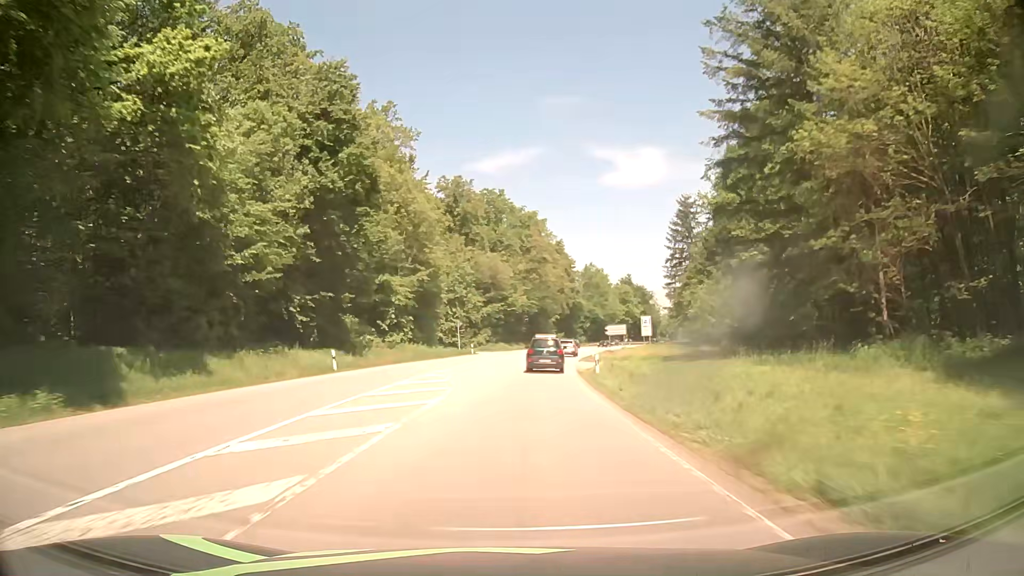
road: secondary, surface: asphalt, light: Day
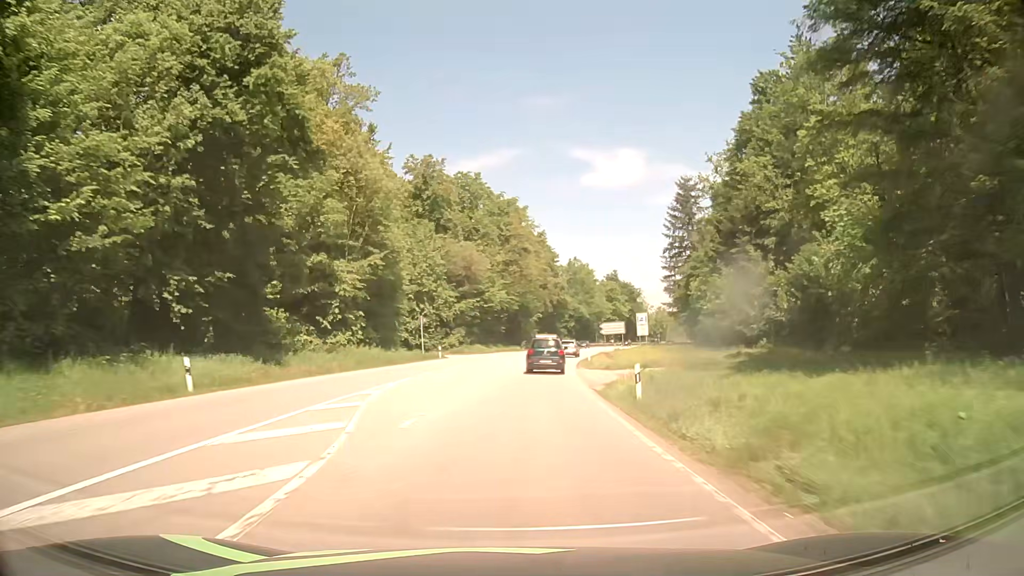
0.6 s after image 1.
(+0.1, +13.1) m; +1°
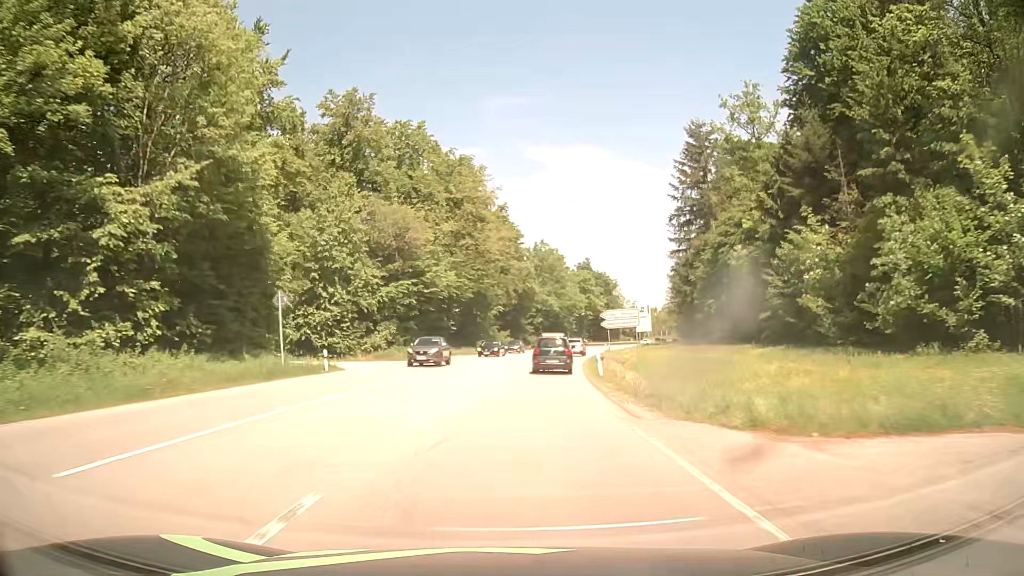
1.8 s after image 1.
(+1.0, +25.7) m; +4°
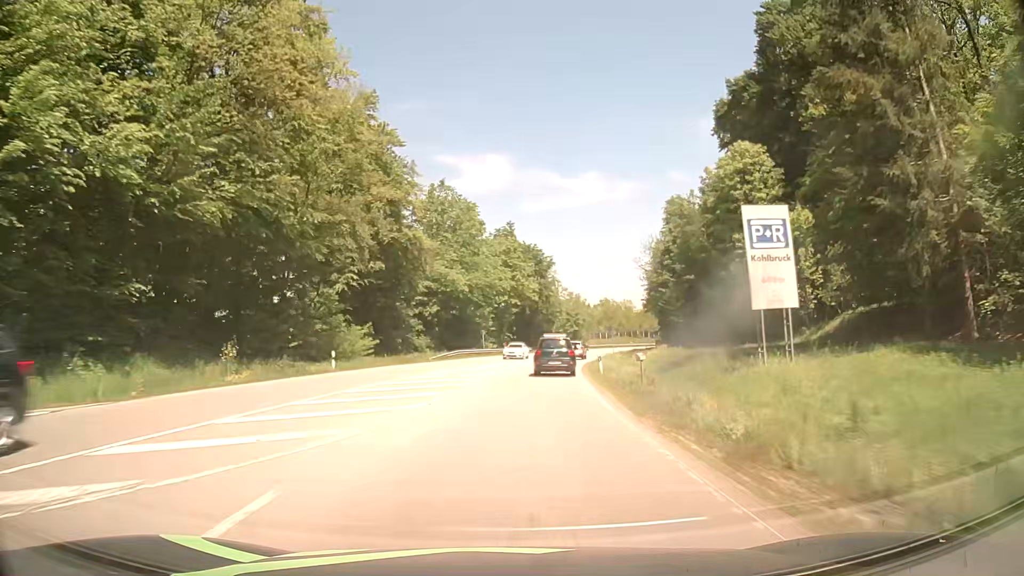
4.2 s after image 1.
(+3.6, +50.2) m; +8°
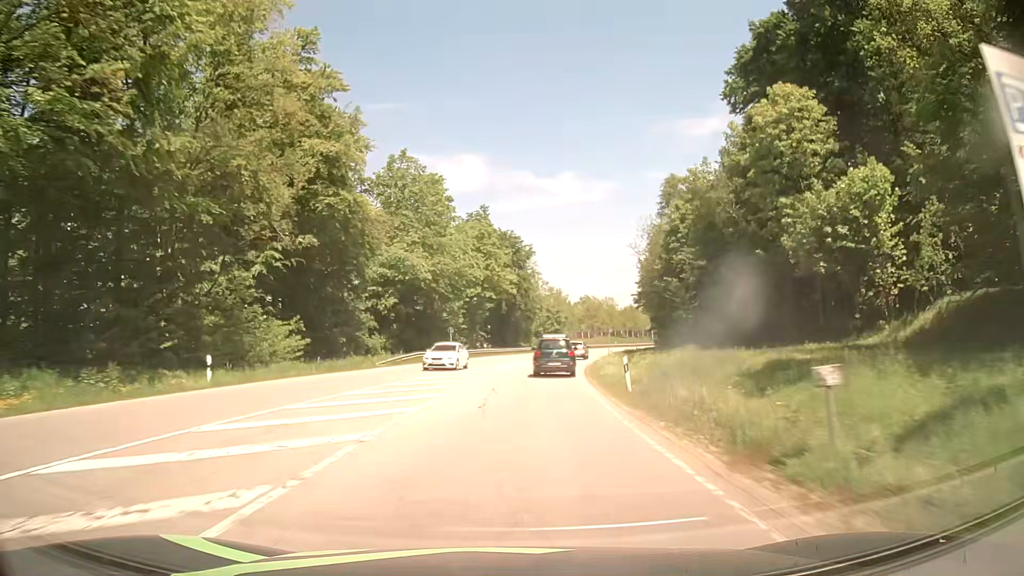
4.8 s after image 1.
(+0.3, +12.7) m; +2°
